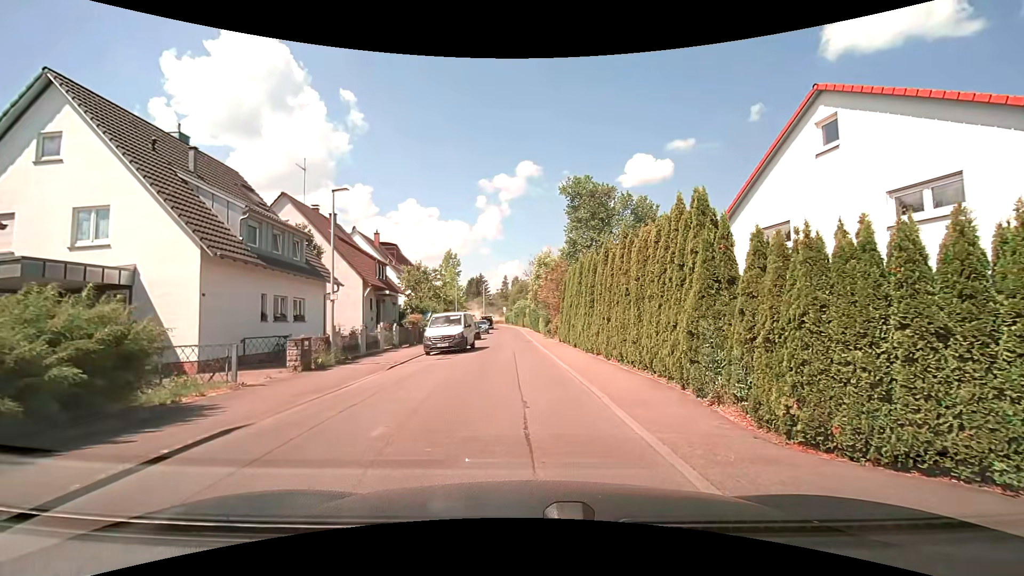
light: Day
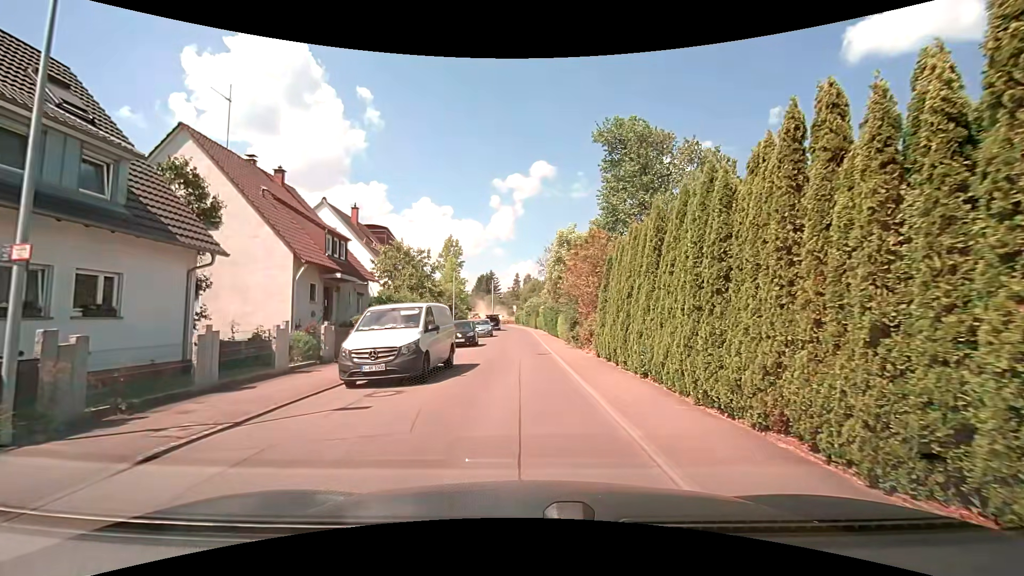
(-0.4, +11.3) m; -2°
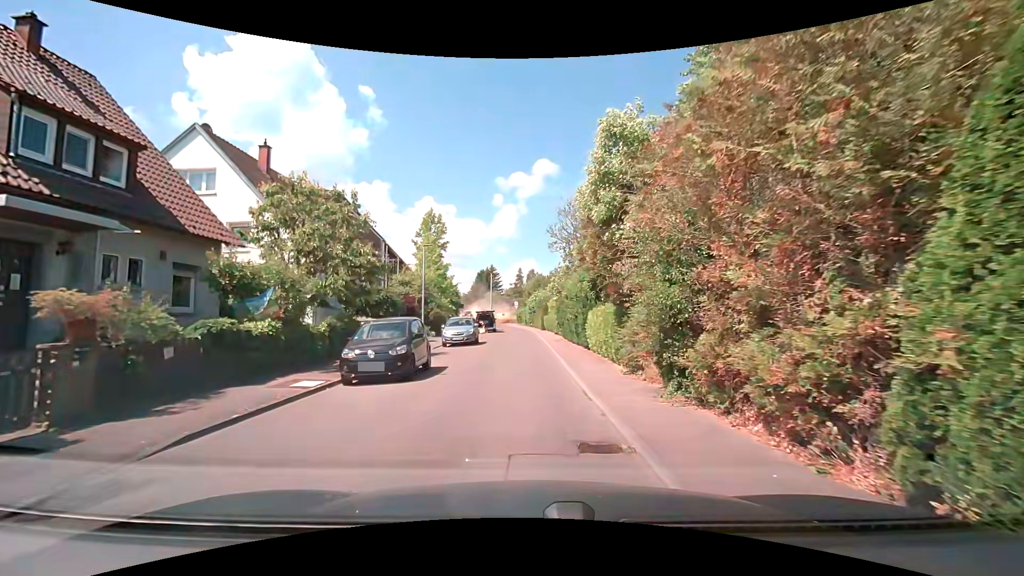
(-0.2, +15.5) m; -1°
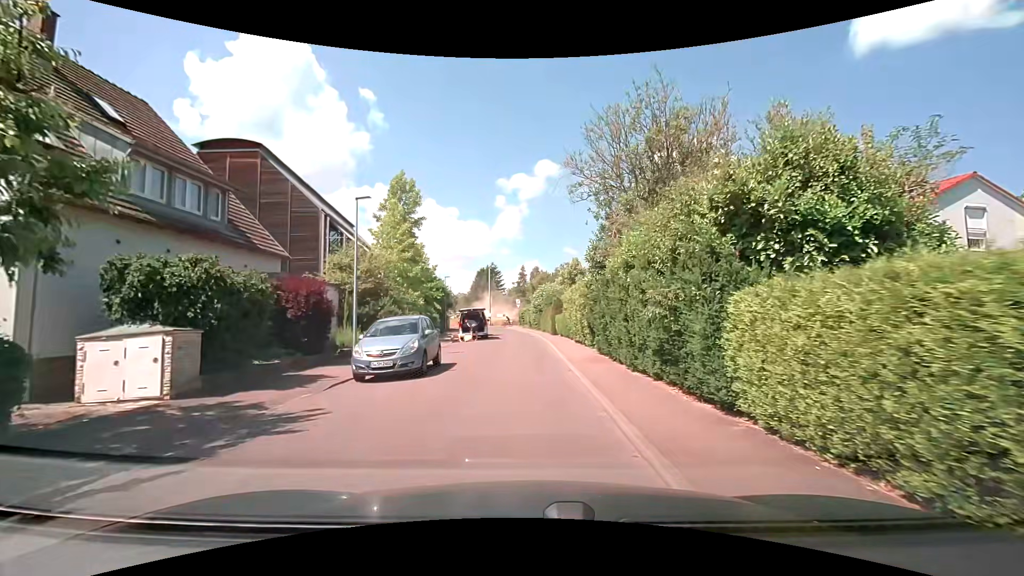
(-0.1, +13.3) m; 0°
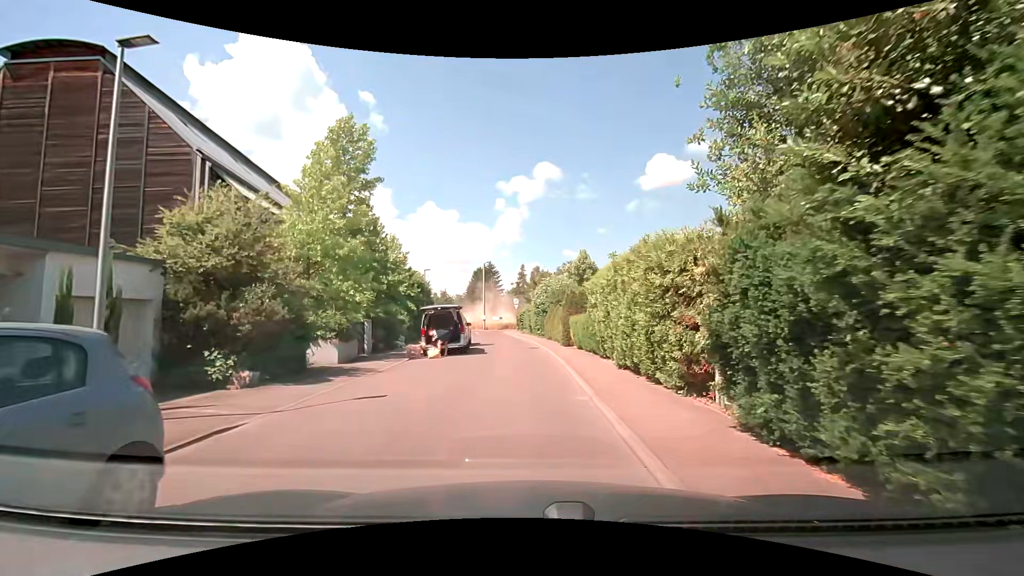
(0.0, +11.2) m; 0°
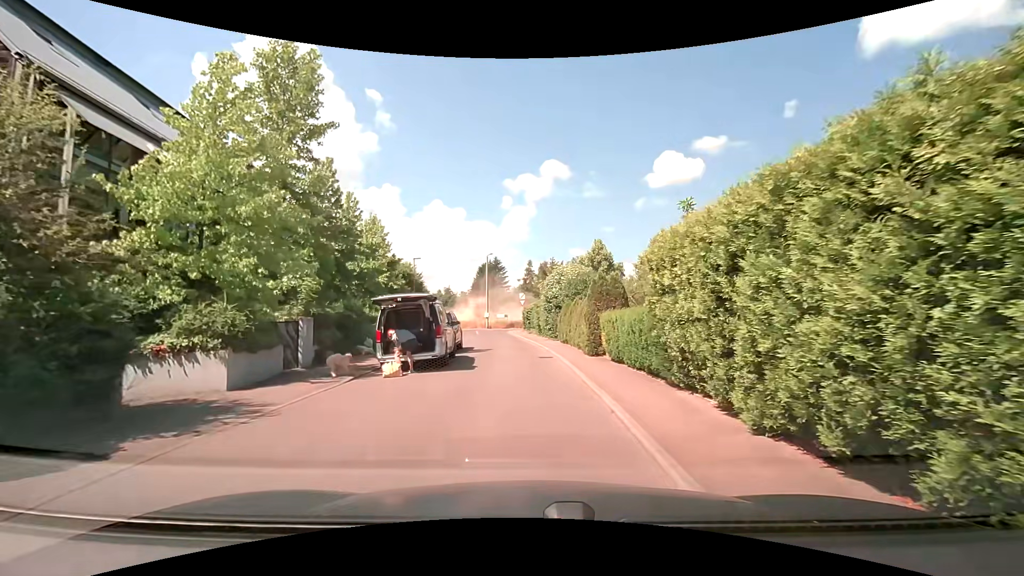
(-0.1, +7.1) m; -1°
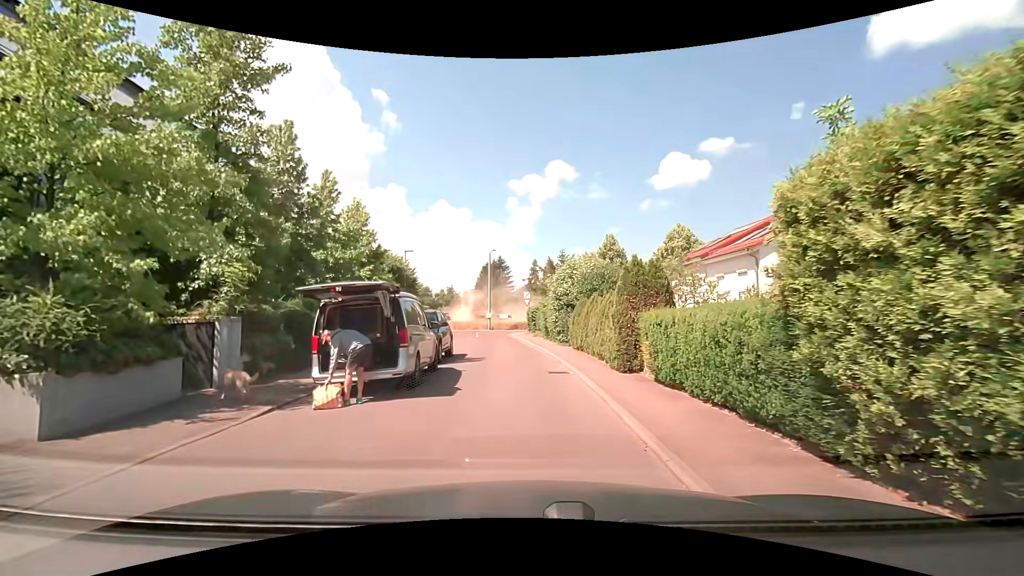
(0.0, +4.4) m; -2°
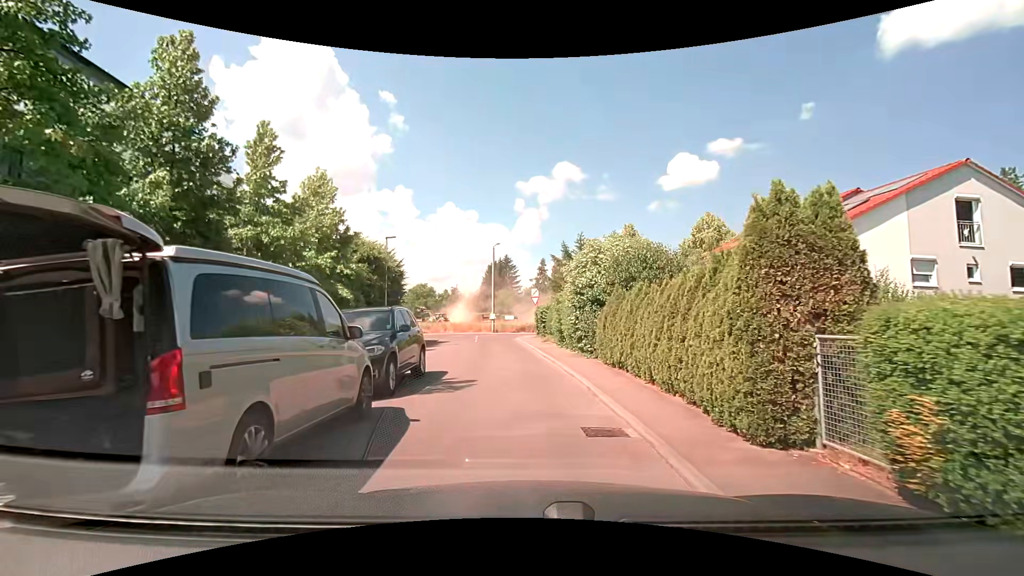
(+0.1, +6.4) m; +1°
(0, +10) (-1, +20) (-2, +30) (-3, +40) (-6, +49) (-15, +52) (-25, +49) (-34, +45) (-43, +42) (-53, +38) m
